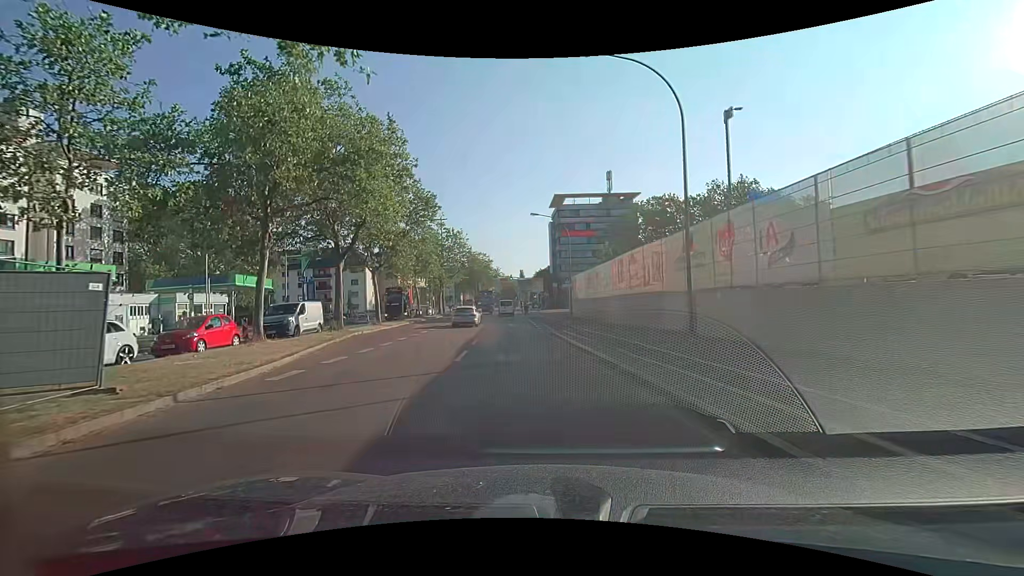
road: secondary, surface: asphalt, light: Day
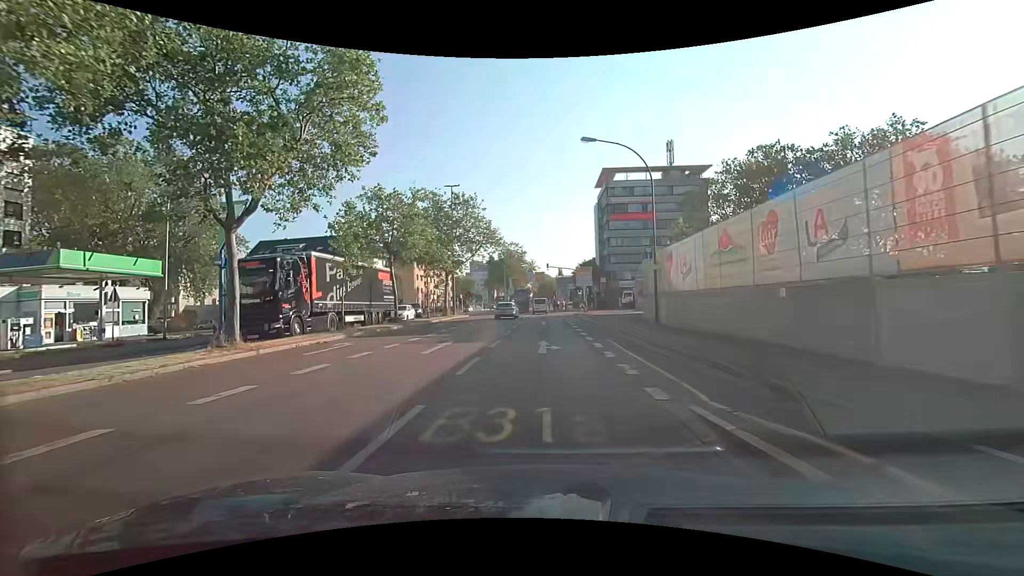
(-0.8, +20.9) m; -4°
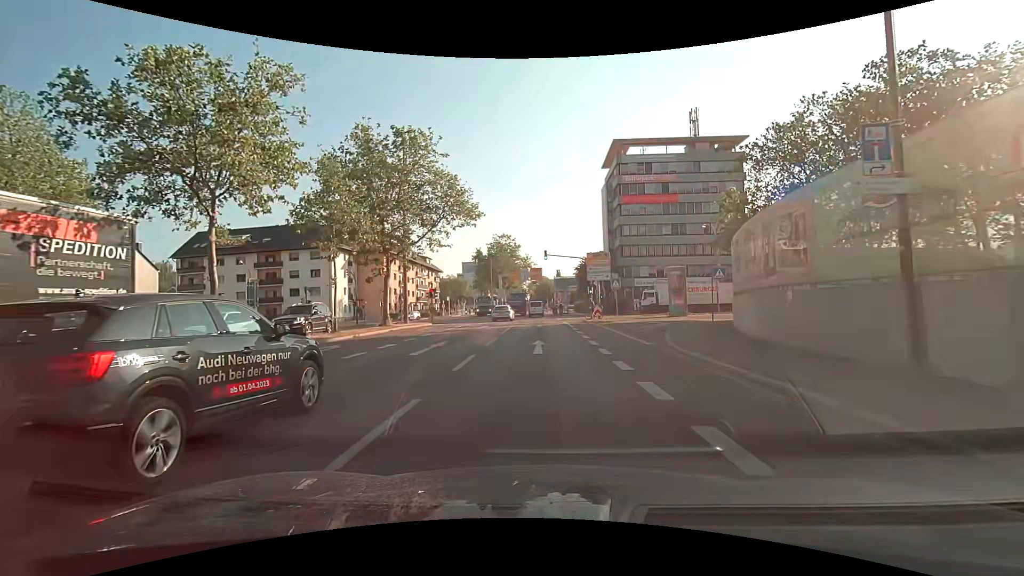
(+0.1, +17.9) m; 0°
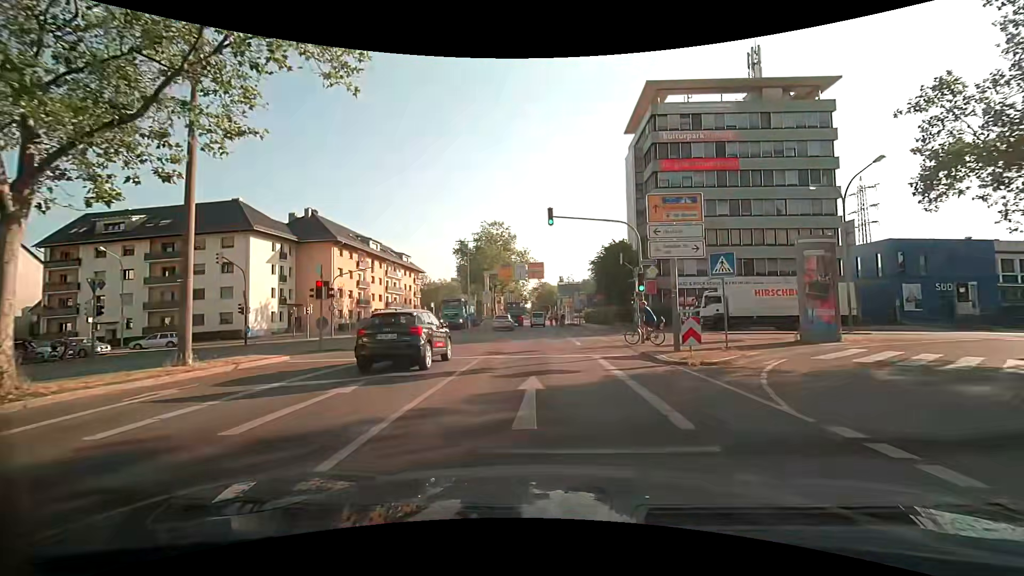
(+0.2, +22.5) m; -1°
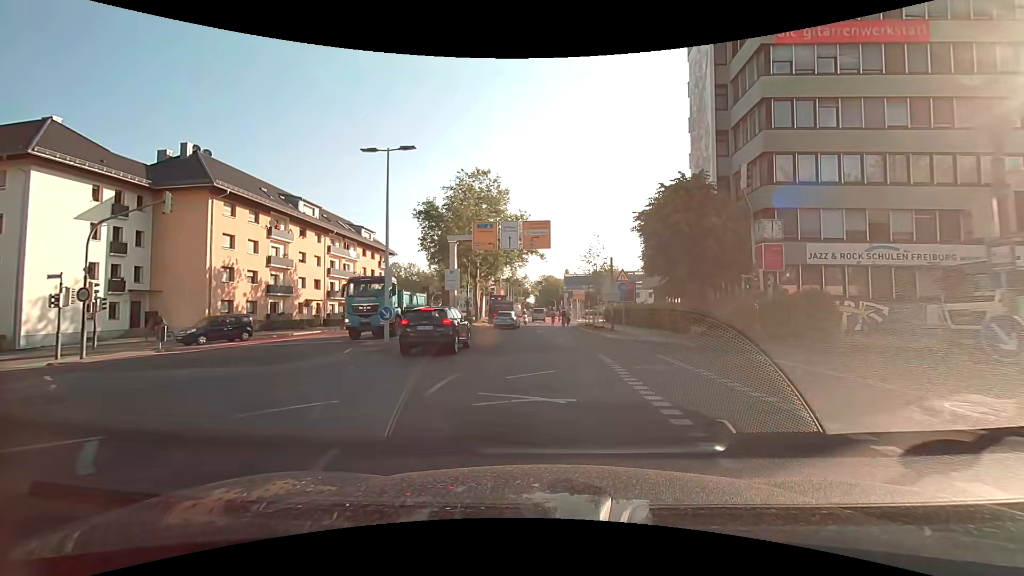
(+0.2, +24.9) m; 0°
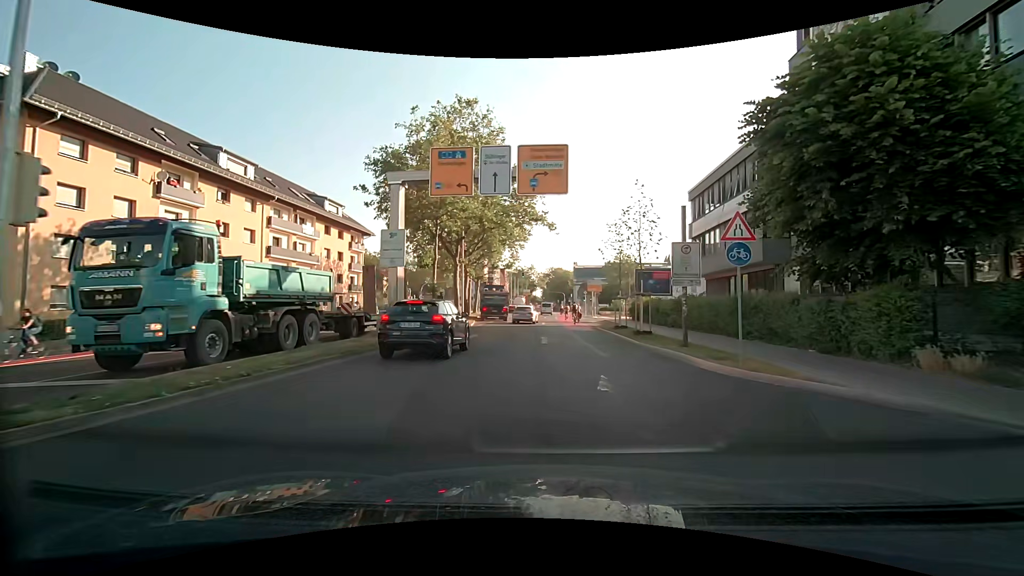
(-0.1, +15.3) m; -1°
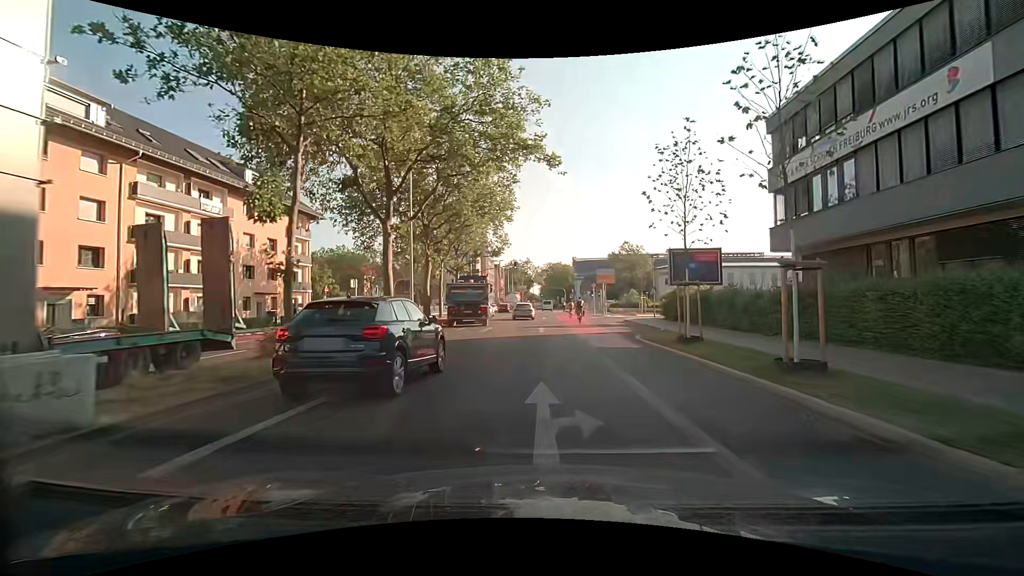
(-0.1, +15.2) m; 0°
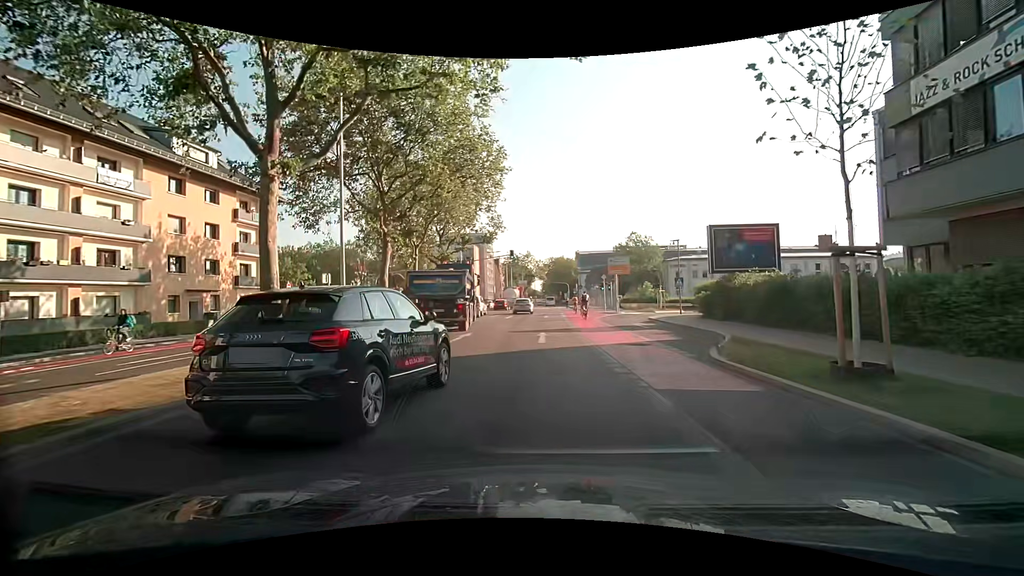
(0.0, +8.4) m; 0°
